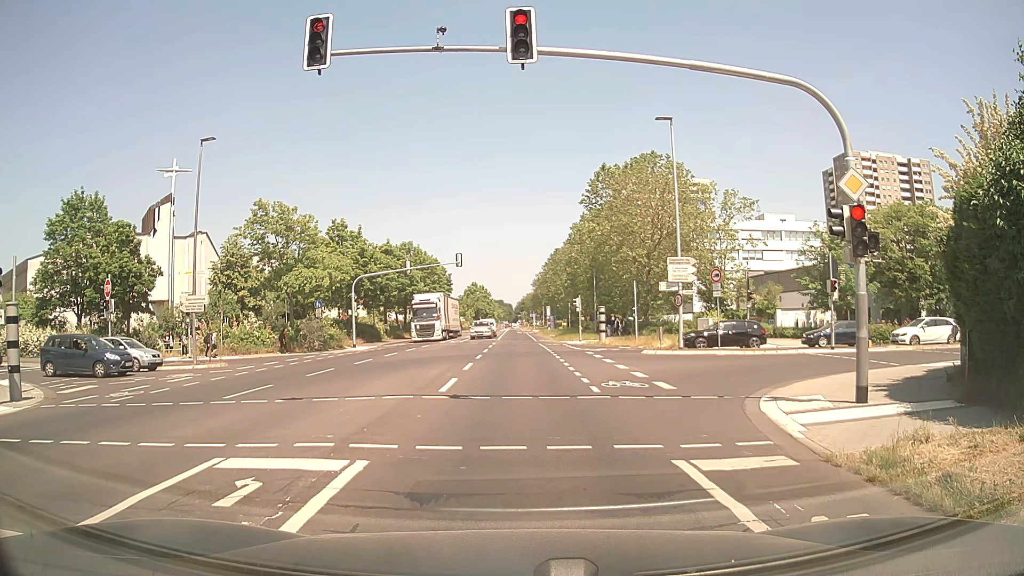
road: secondary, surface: asphalt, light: Day
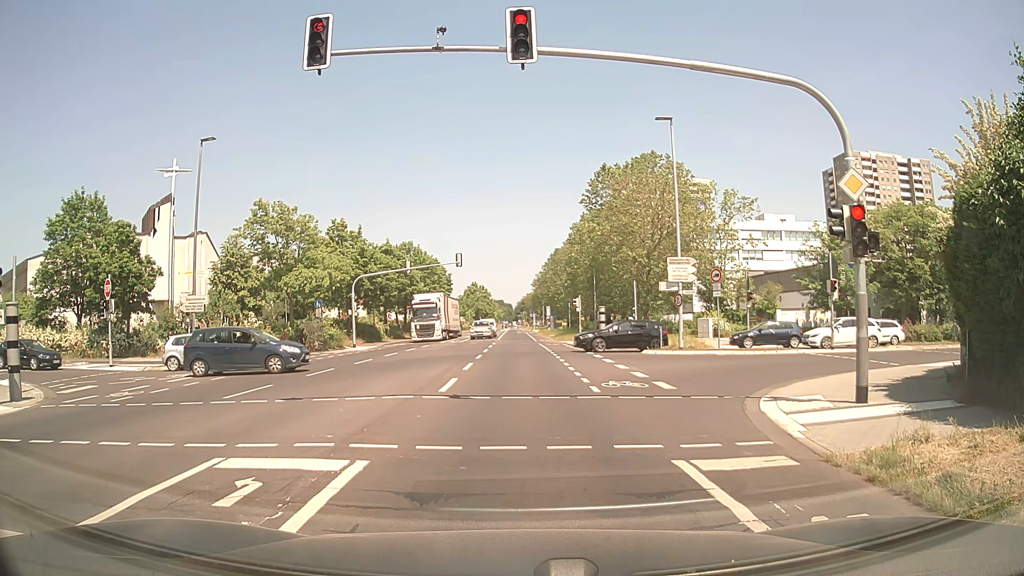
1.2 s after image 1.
(0.0, 0.0) m; 0°
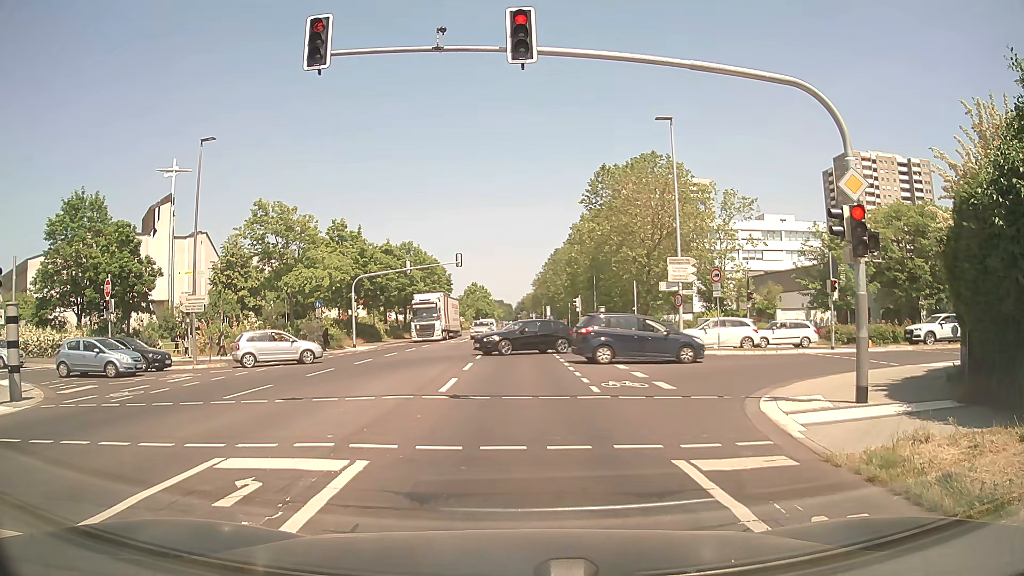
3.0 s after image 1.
(0.0, 0.0) m; 0°
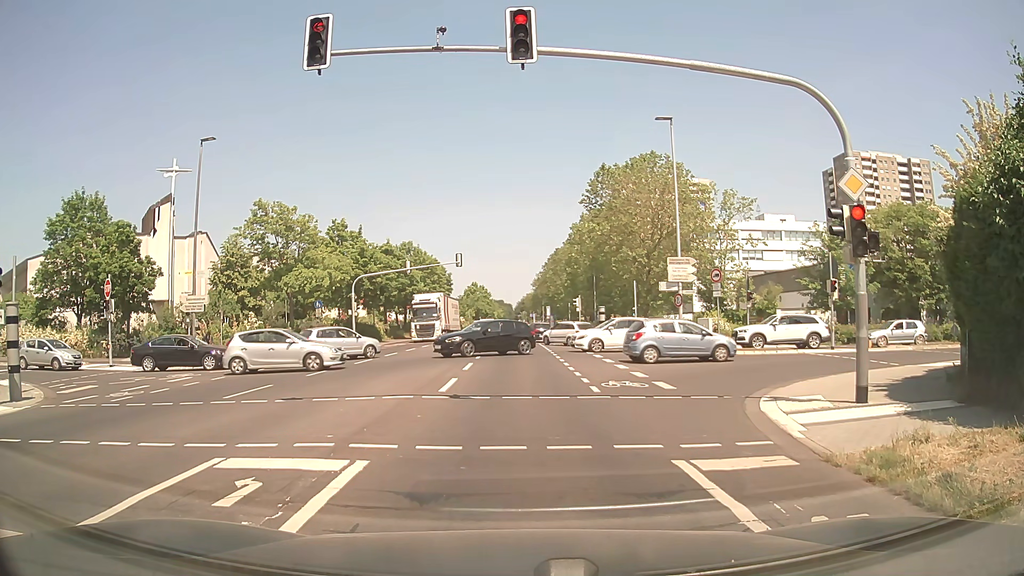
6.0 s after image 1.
(0.0, 0.0) m; 0°
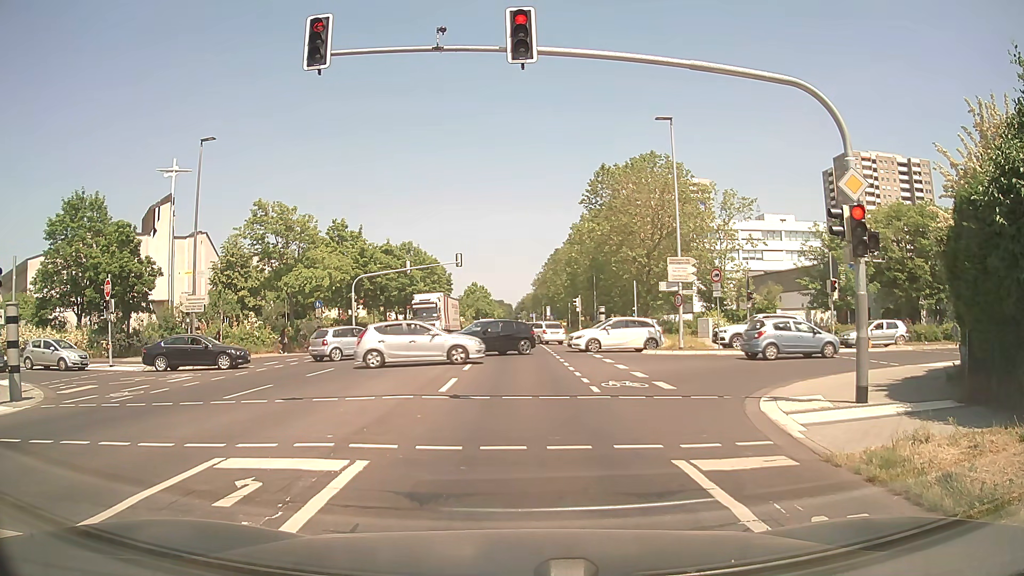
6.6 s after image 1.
(0.0, 0.0) m; 0°
(0, +10) (0, +20) (+1, +30) (+1, +40) (+1, +50) (+1, +60) (+1, +70) (+1, +80) (+1, +90) (+1, +100) m
